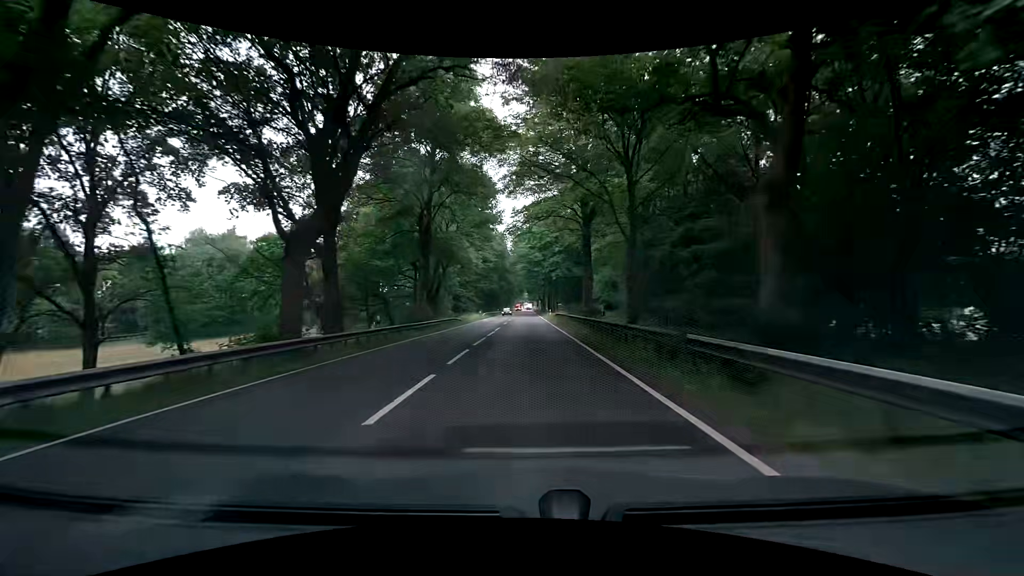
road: primary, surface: asphalt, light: Day
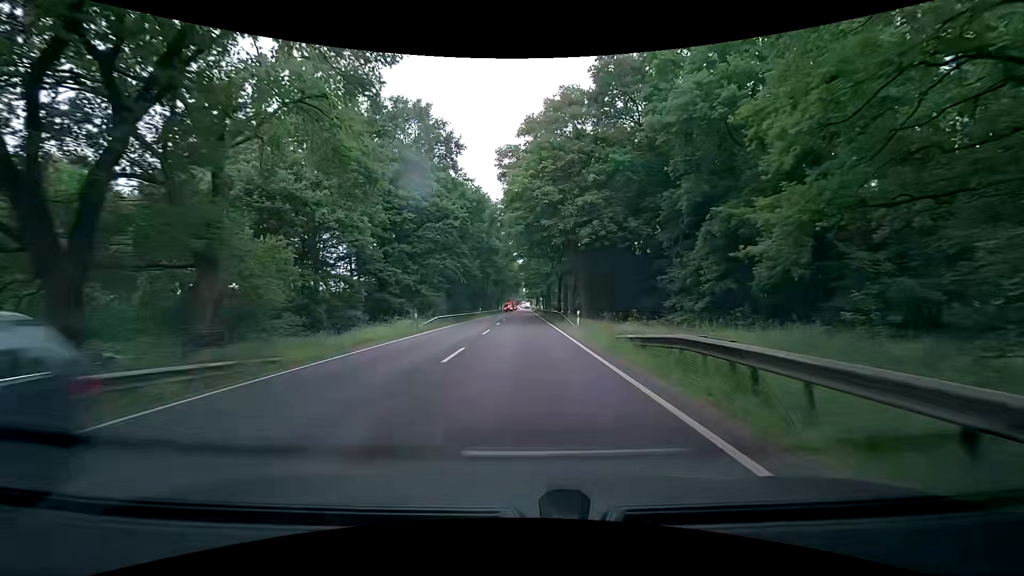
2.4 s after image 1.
(-0.3, +41.8) m; -1°
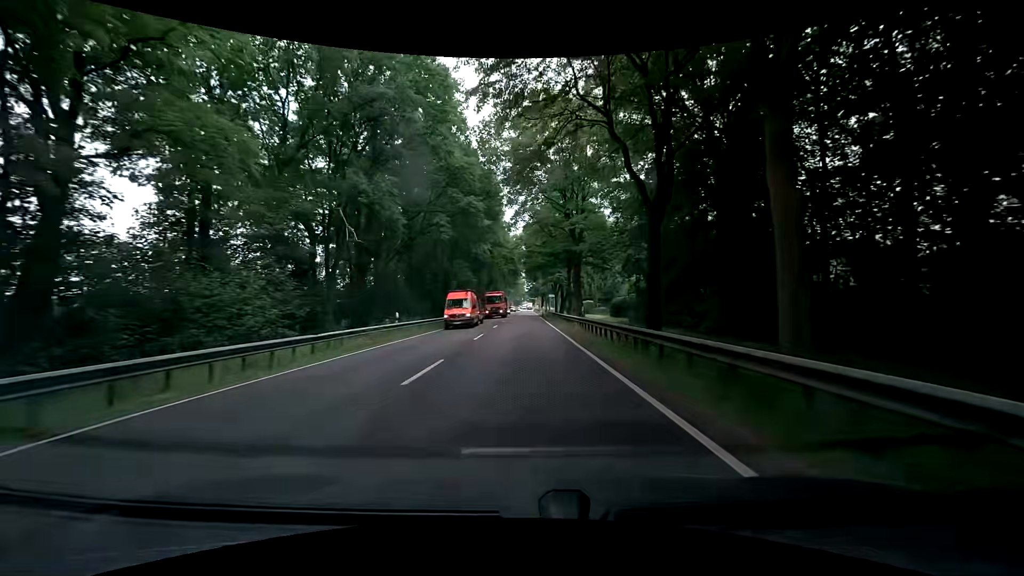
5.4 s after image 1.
(0.0, +51.7) m; +1°
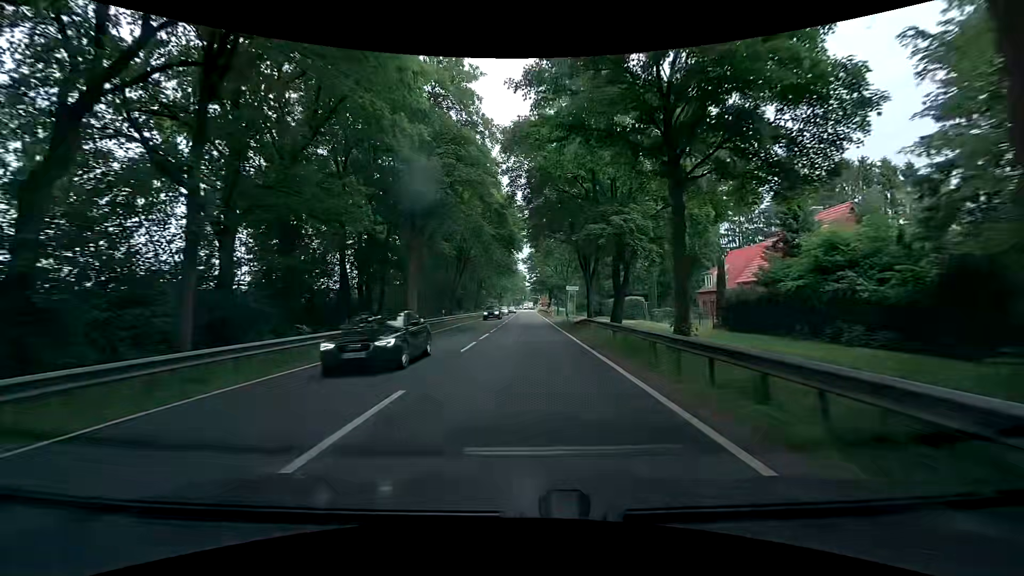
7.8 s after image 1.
(-0.8, +40.9) m; -1°
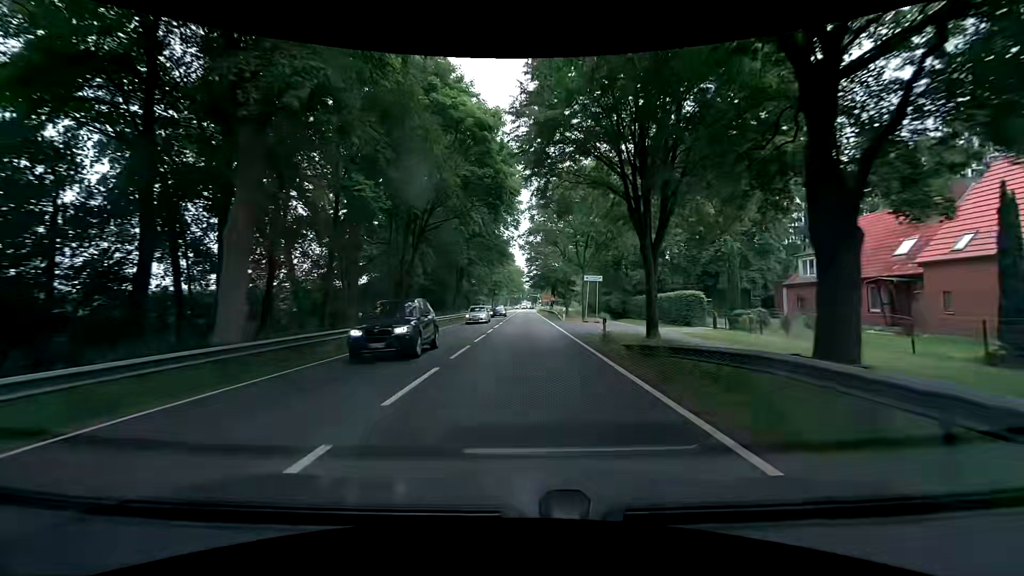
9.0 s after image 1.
(0.0, +20.4) m; 0°
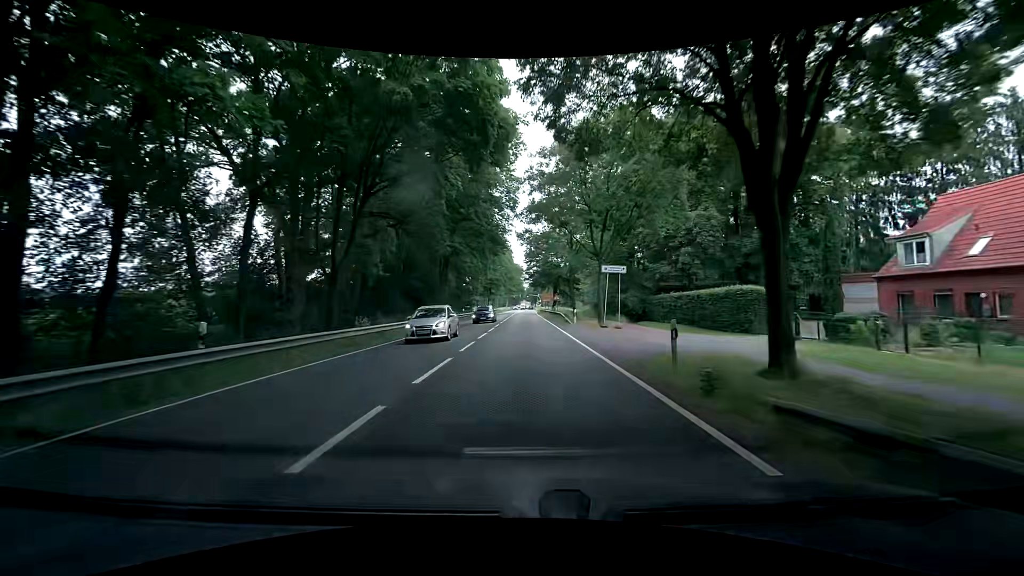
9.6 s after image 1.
(0.0, +10.2) m; +1°
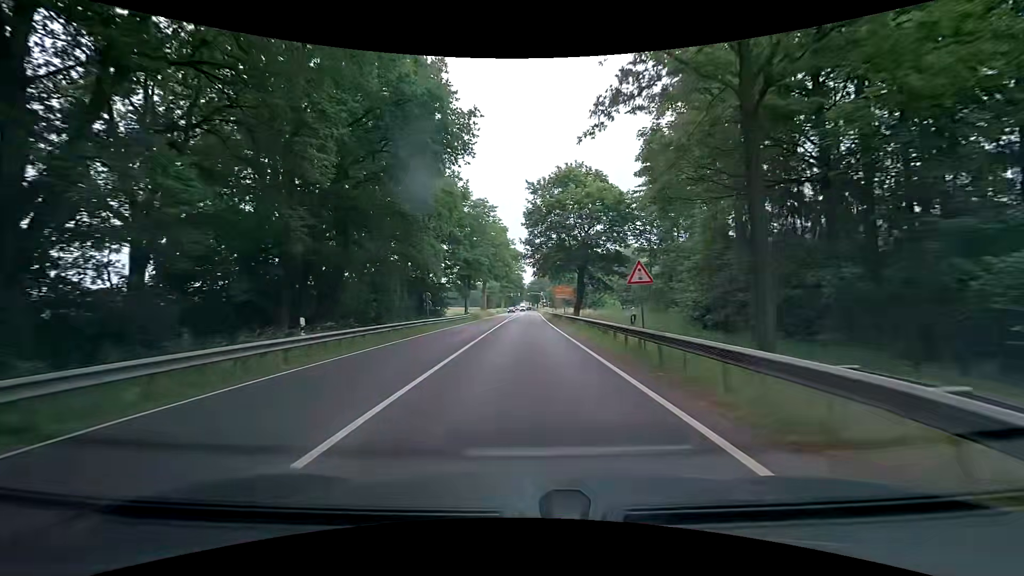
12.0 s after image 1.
(-0.3, +40.5) m; 0°
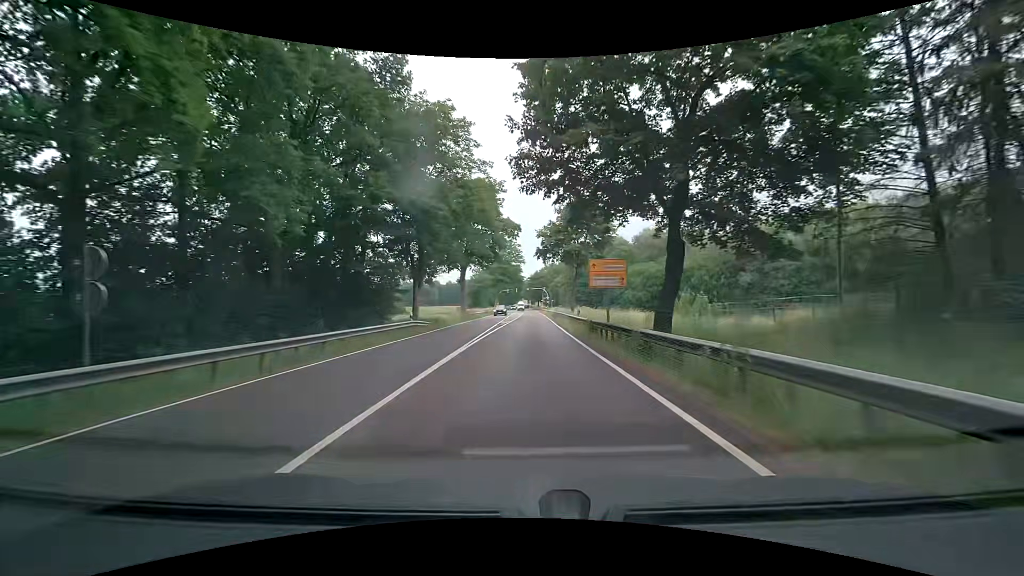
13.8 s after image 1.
(-0.4, +30.2) m; -1°
